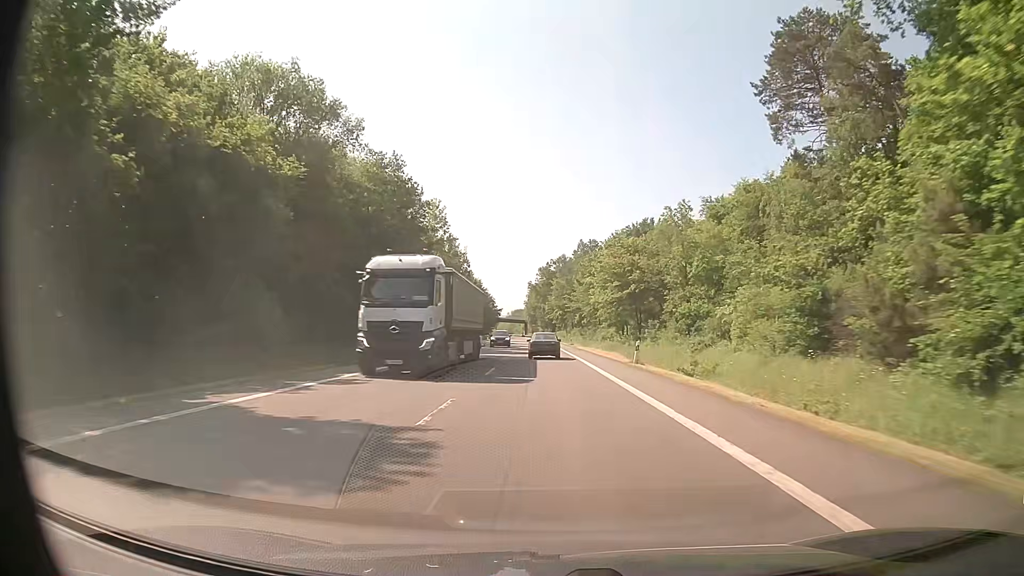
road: primary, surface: asphalt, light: Day
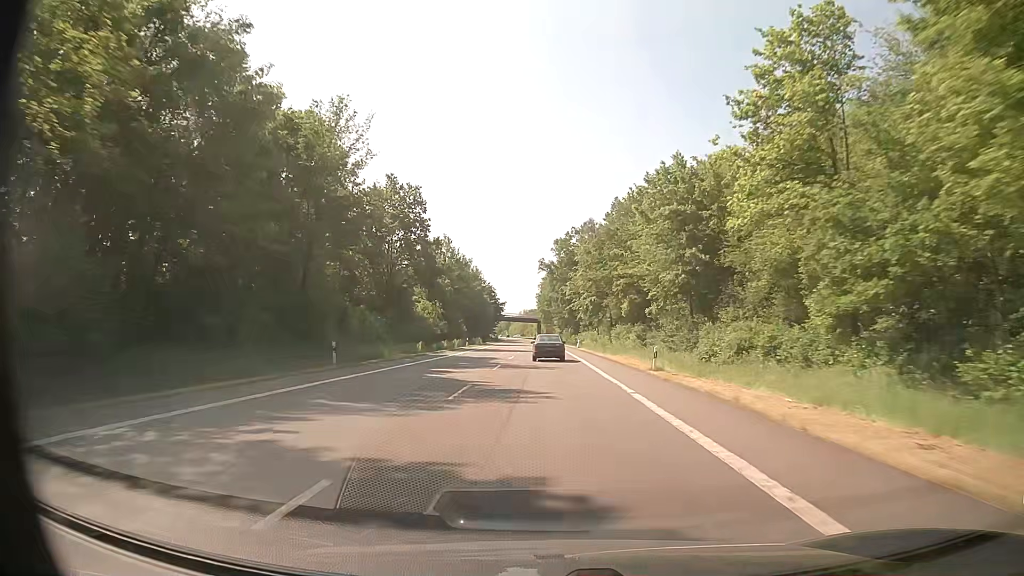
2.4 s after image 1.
(-0.5, +55.3) m; -1°
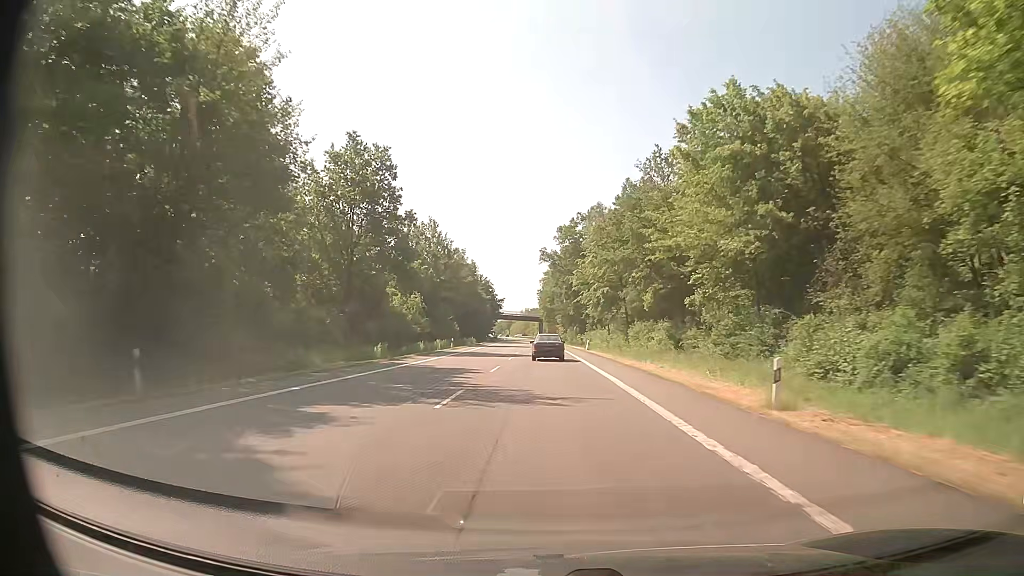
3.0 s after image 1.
(0.0, +13.8) m; 0°
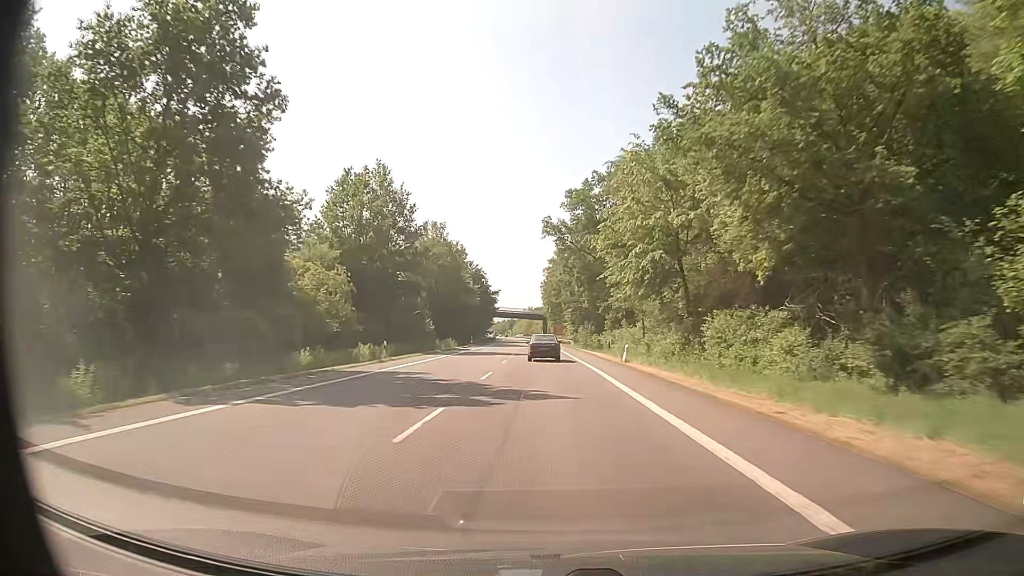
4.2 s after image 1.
(-0.1, +27.6) m; 0°
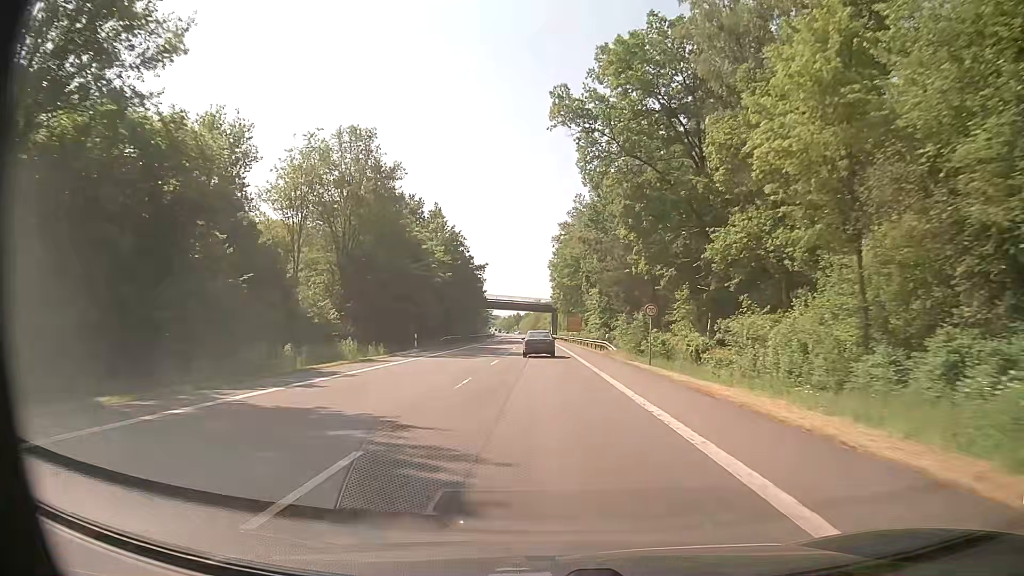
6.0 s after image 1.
(-0.3, +40.4) m; -1°
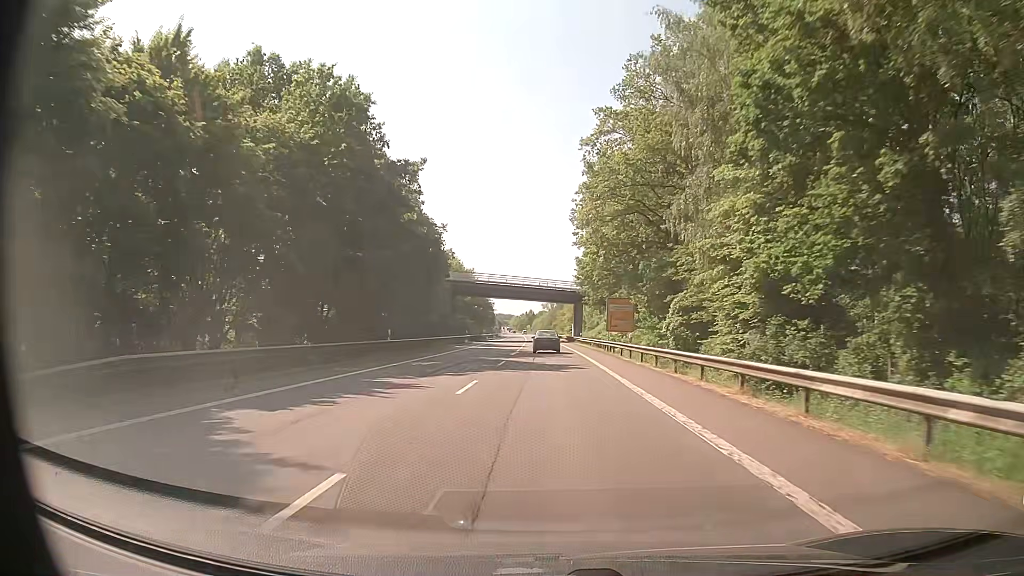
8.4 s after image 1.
(-0.5, +48.4) m; -2°
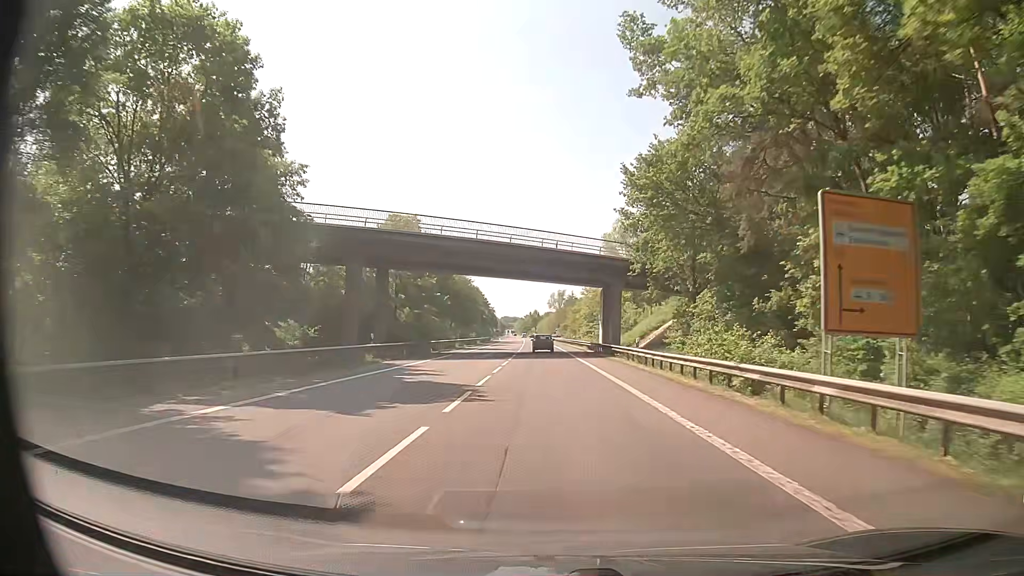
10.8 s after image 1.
(-0.1, +44.1) m; 0°
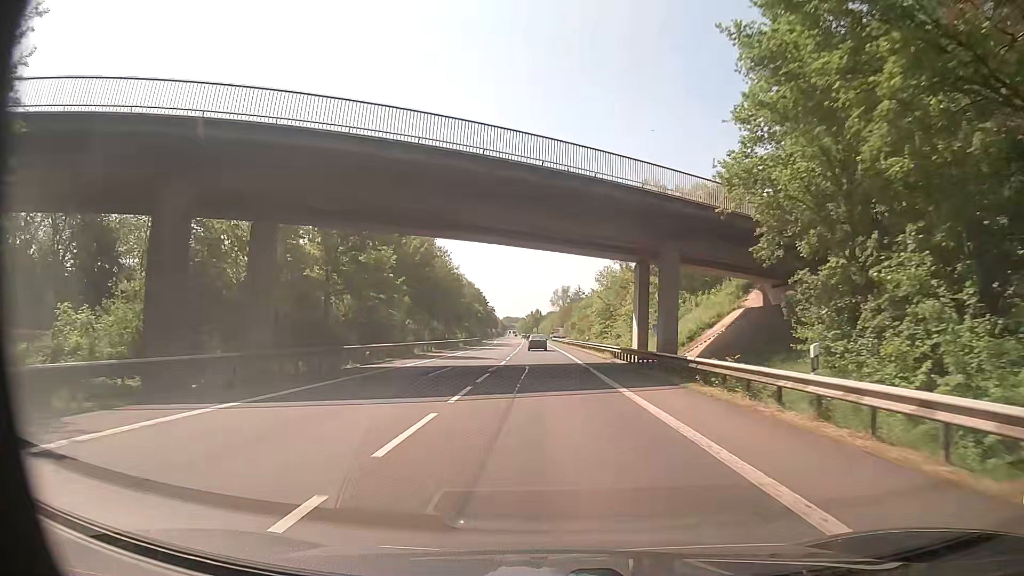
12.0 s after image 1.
(-0.1, +22.3) m; 0°
(0, +10) (0, +20) (0, +30) (0, +40) (0, +50) (0, +60) (-1, +70) (-1, +80) (-1, +90) (-1, +100) m
